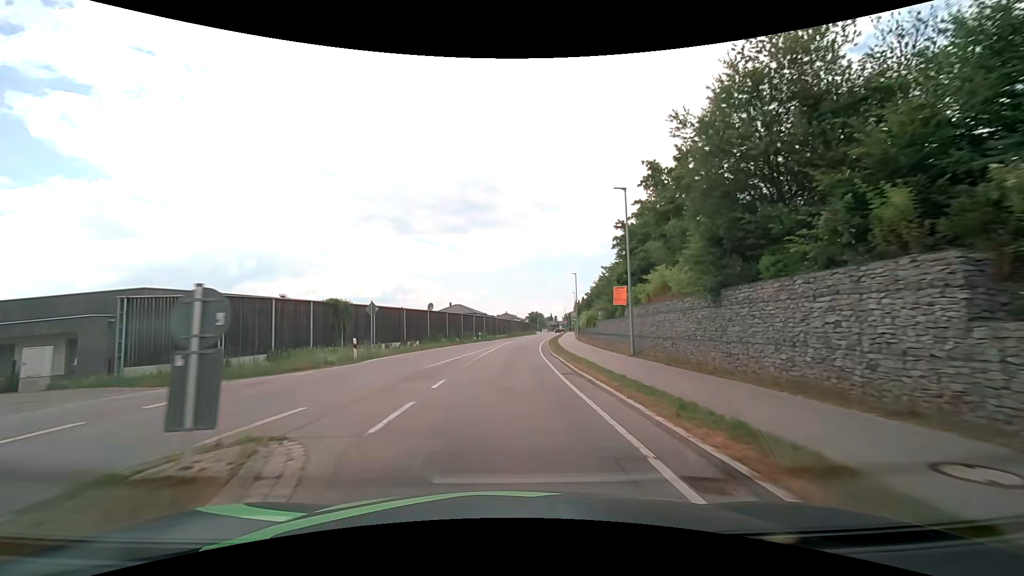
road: secondary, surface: asphalt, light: Day
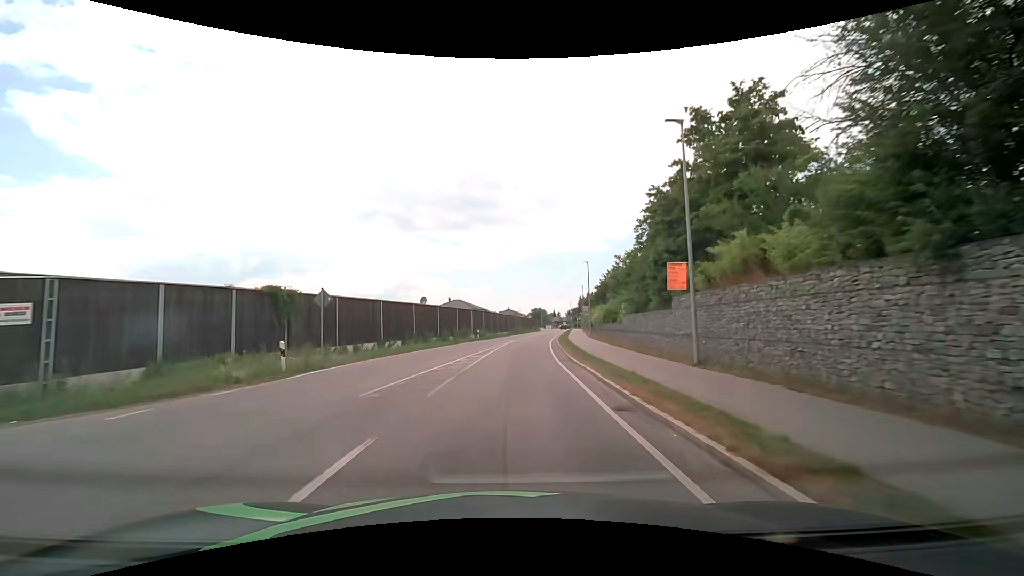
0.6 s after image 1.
(0.0, +7.6) m; 0°
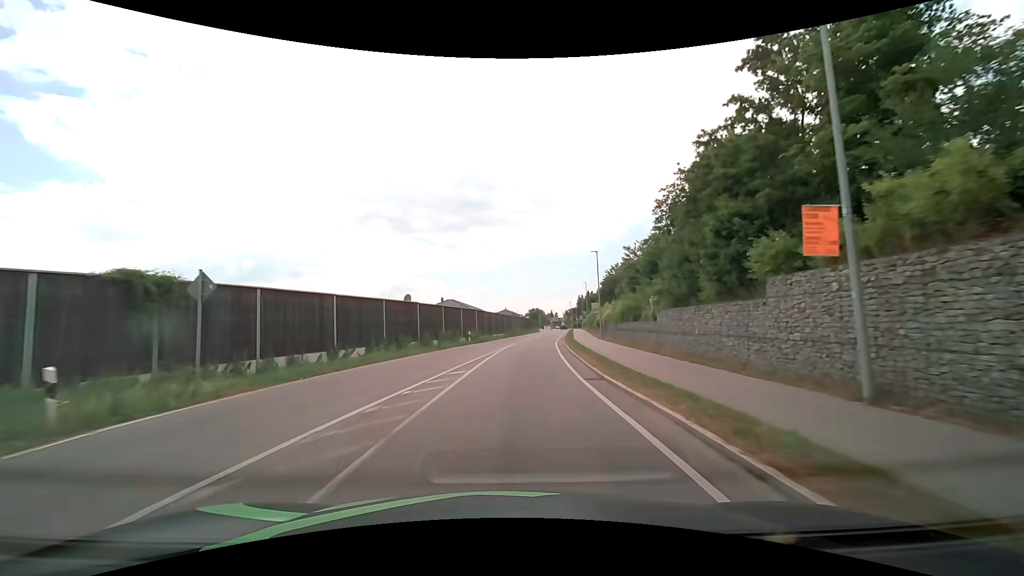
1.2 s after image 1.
(0.0, +7.6) m; 0°
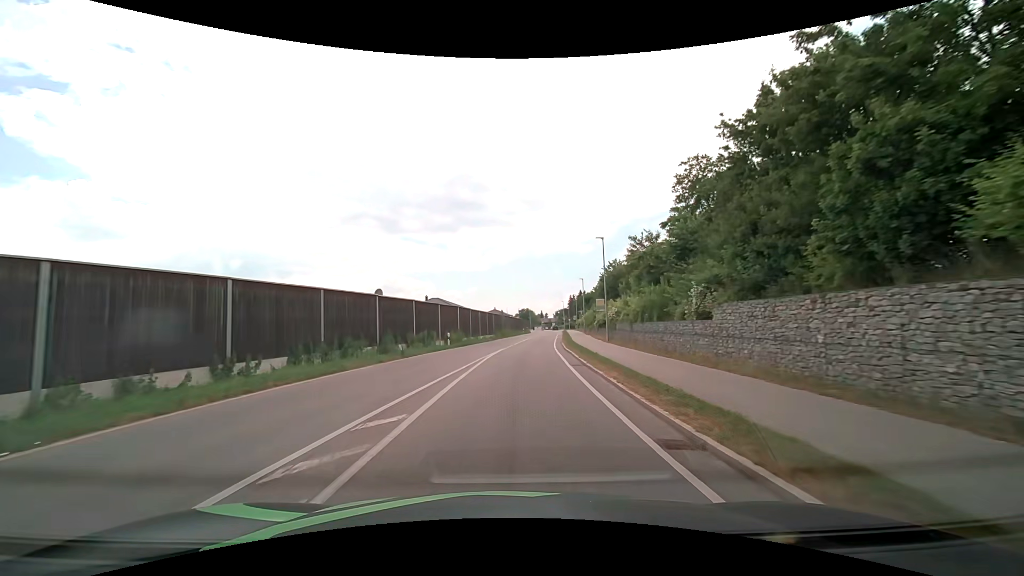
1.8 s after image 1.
(+0.1, +7.6) m; +2°
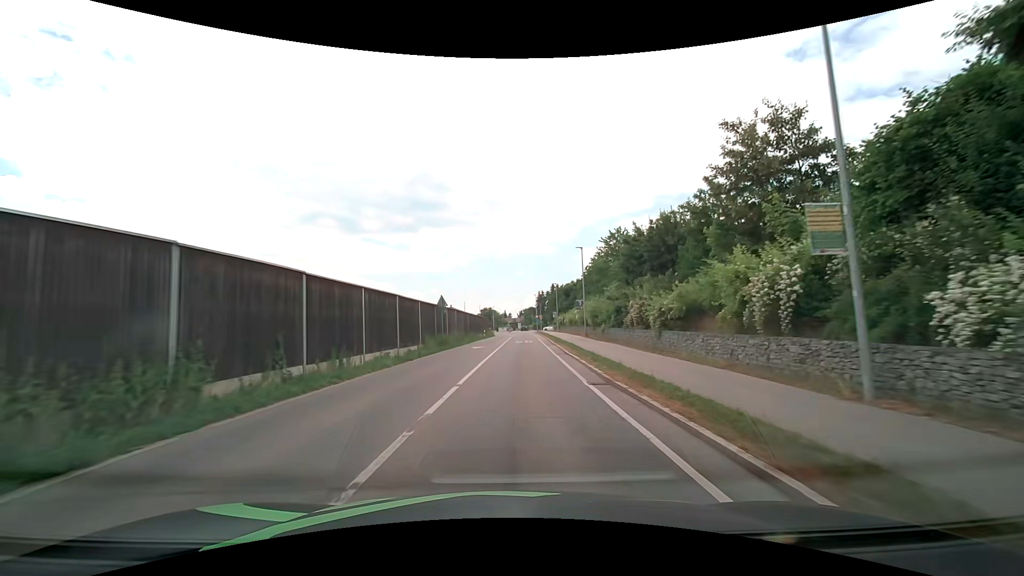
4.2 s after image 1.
(+1.0, +30.5) m; +4°
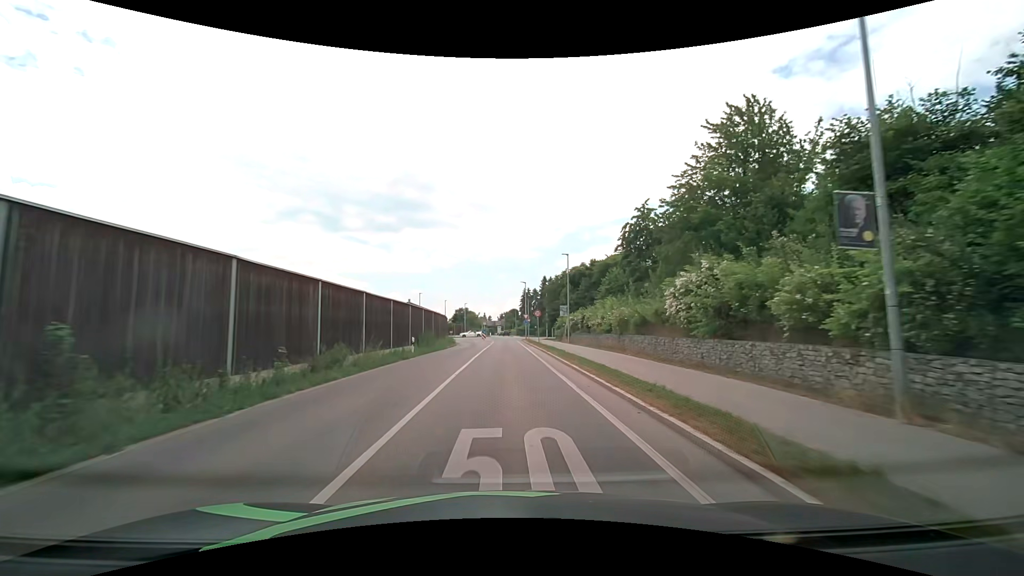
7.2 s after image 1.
(+0.8, +38.0) m; +2°
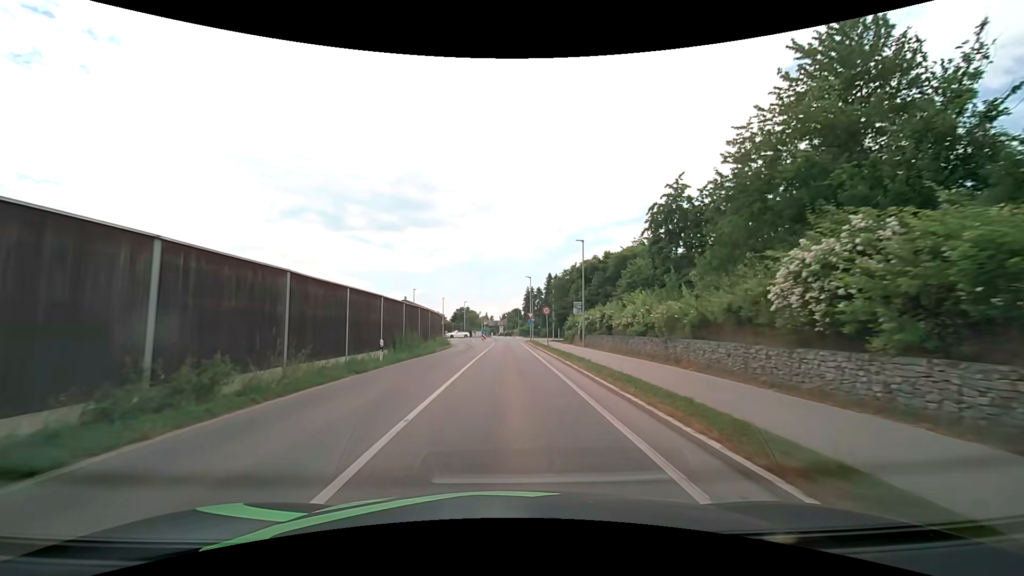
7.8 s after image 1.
(0.0, +7.5) m; 0°
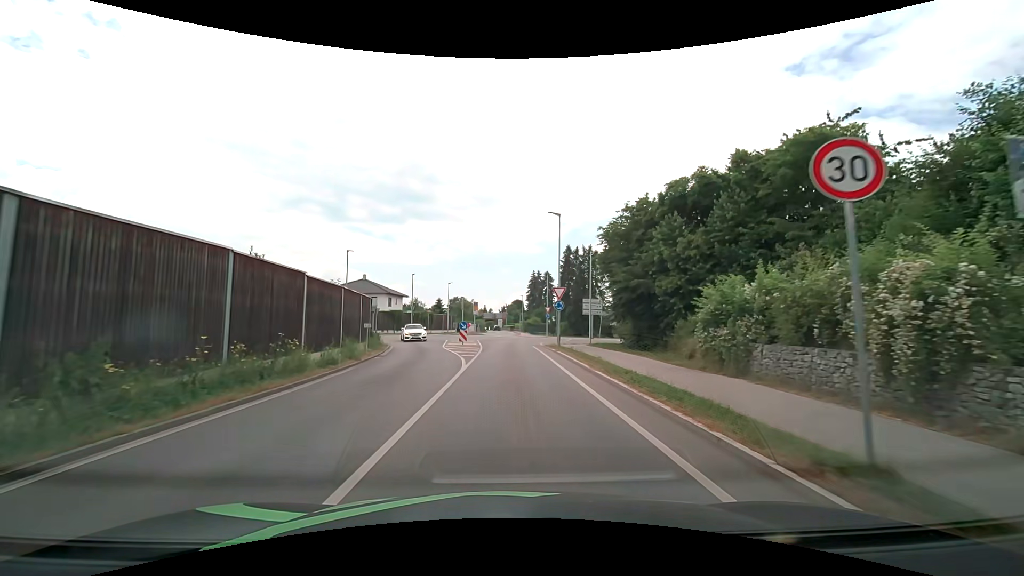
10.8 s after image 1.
(-0.2, +32.2) m; 0°
(0, +10) (0, +20) (0, +30) (0, +40) (0, +50) (0, +60) (0, +70) (-1, +80) (0, +90) (0, +100) m
